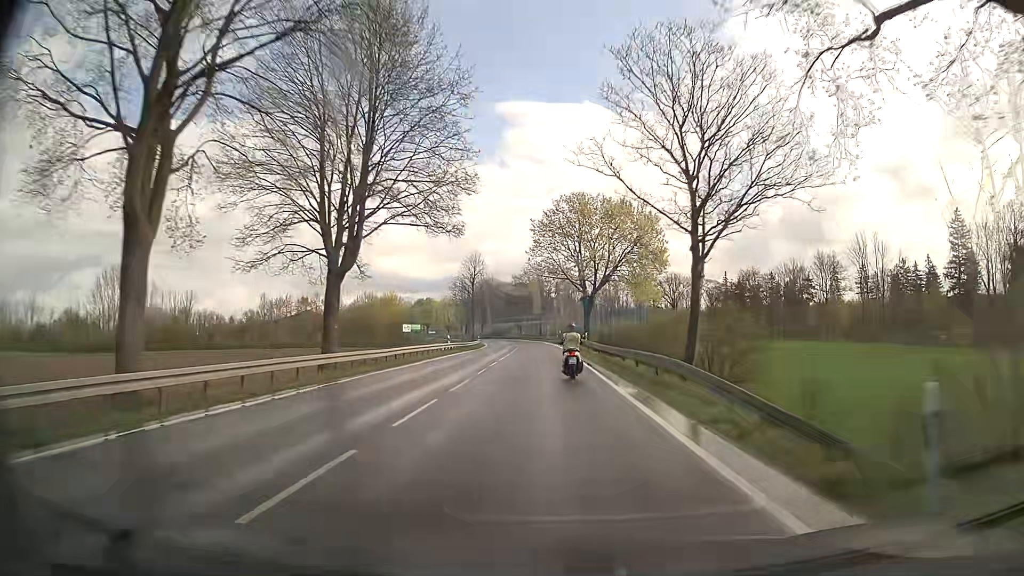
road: secondary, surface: asphalt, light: Day
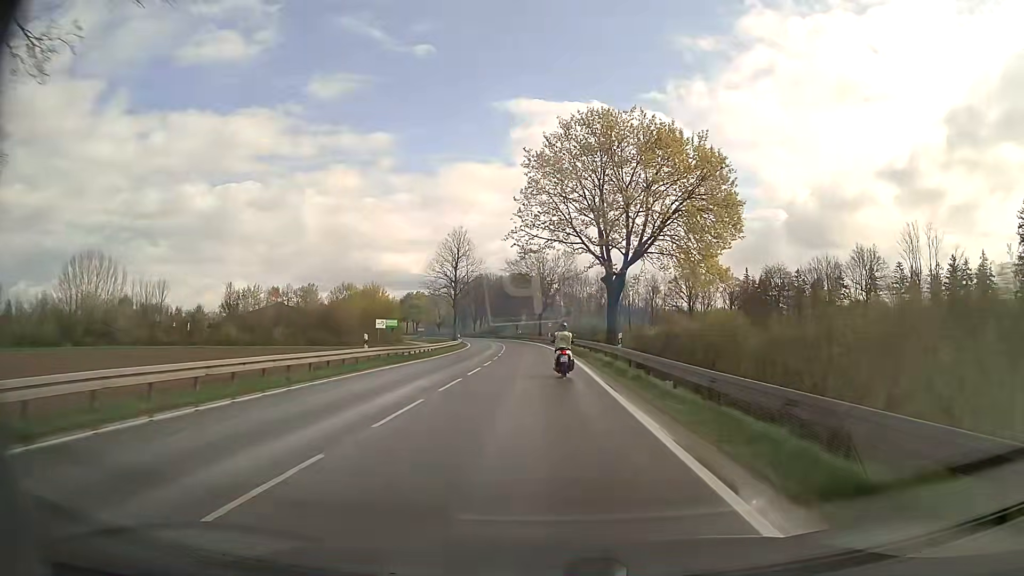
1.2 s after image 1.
(0.0, +24.4) m; 0°
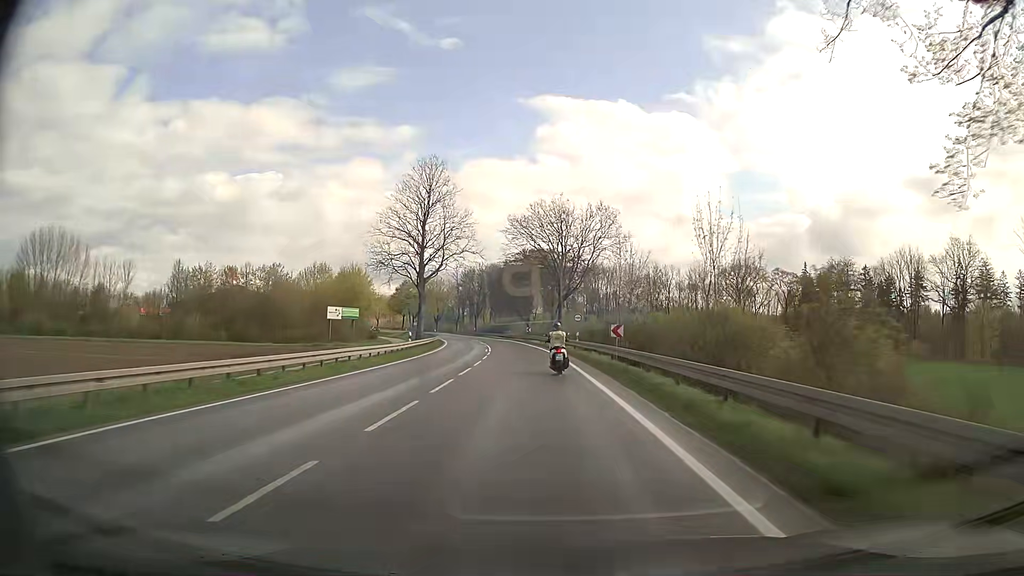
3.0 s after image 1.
(-0.6, +36.7) m; -2°
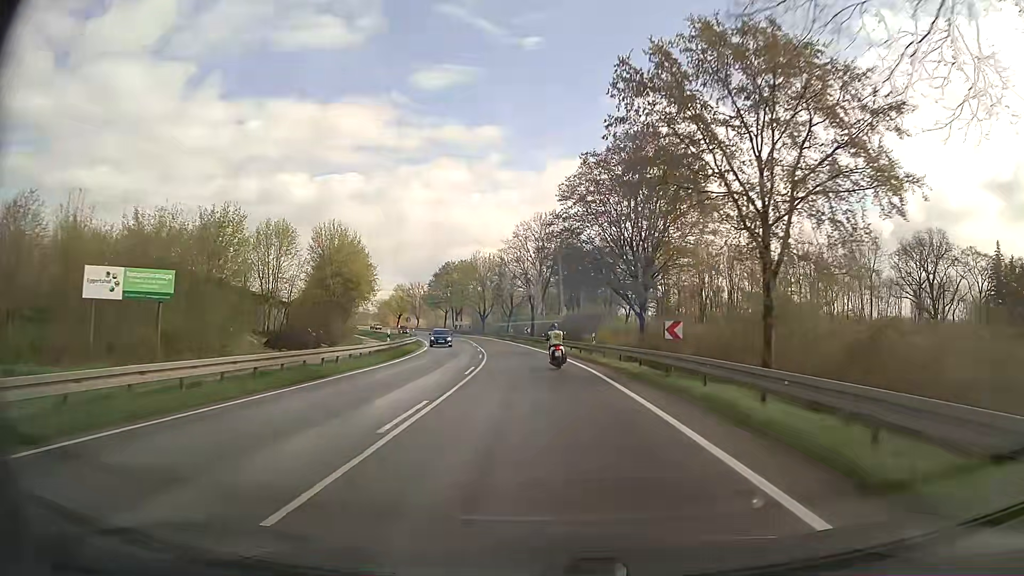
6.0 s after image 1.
(-3.0, +60.4) m; -6°
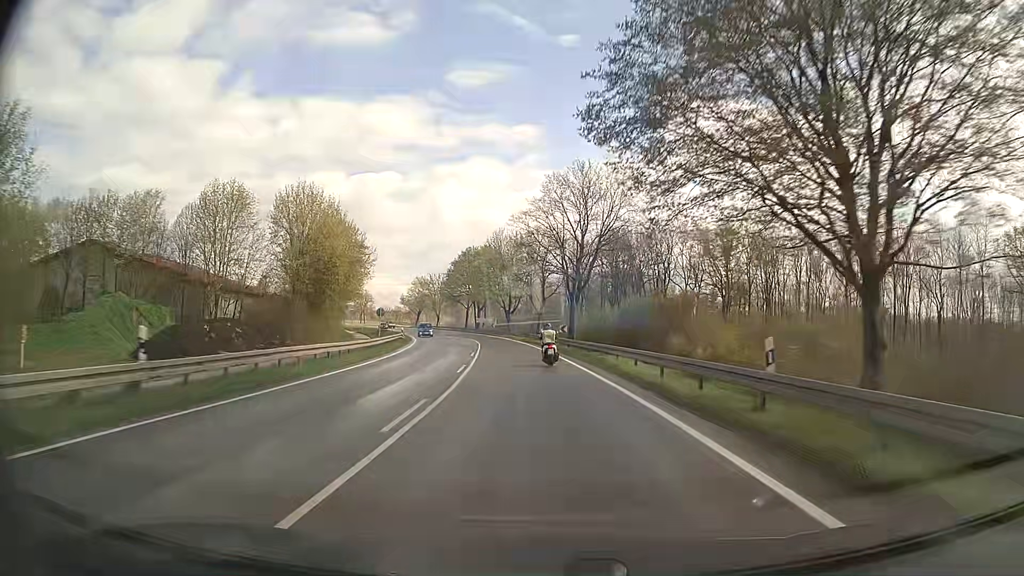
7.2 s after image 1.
(-0.7, +24.2) m; -3°
(0, +10) (0, +20) (-1, +30) (-2, +40) (-3, +50) (-4, +60) (-6, +70) (-7, +80) (-10, +89) (-12, +99) m
